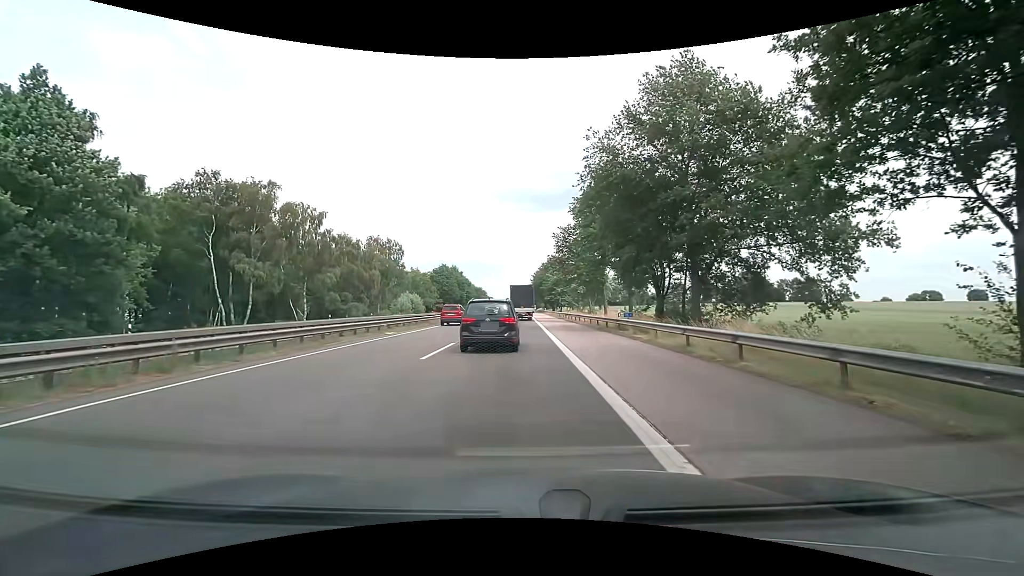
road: motorway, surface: asphalt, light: Day
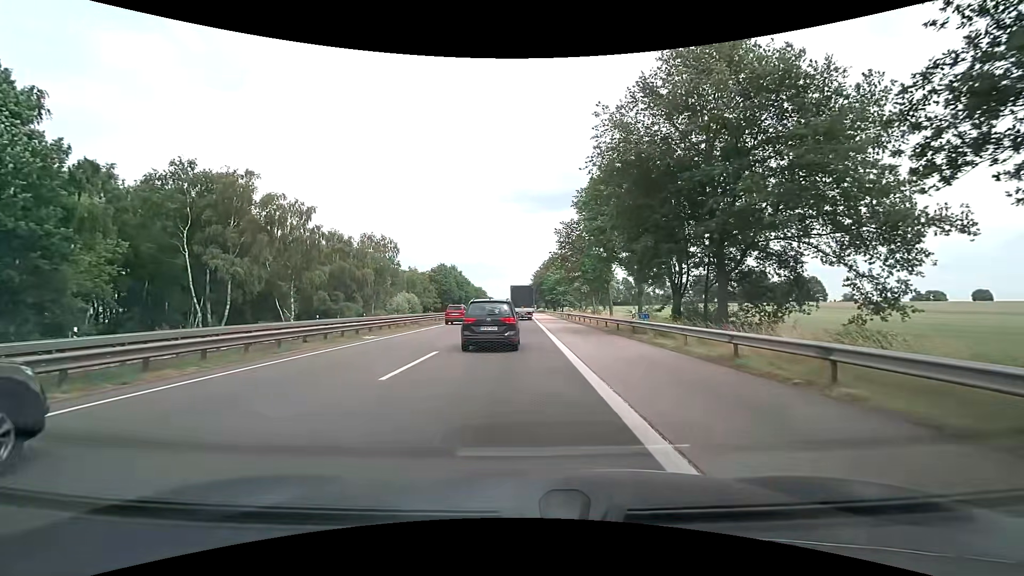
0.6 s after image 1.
(0.0, +3.8) m; +1°
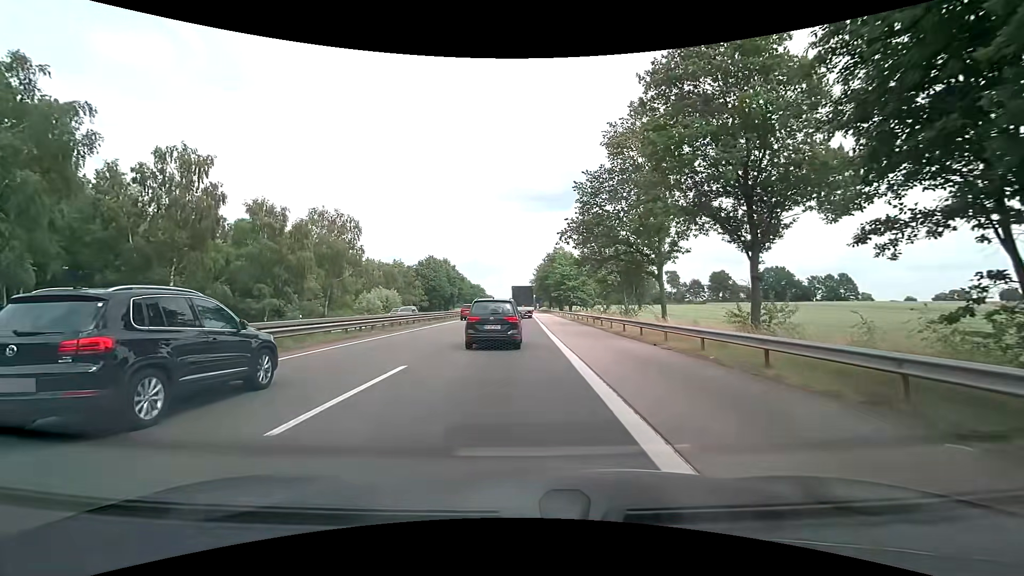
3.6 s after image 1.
(-0.1, +22.0) m; 0°
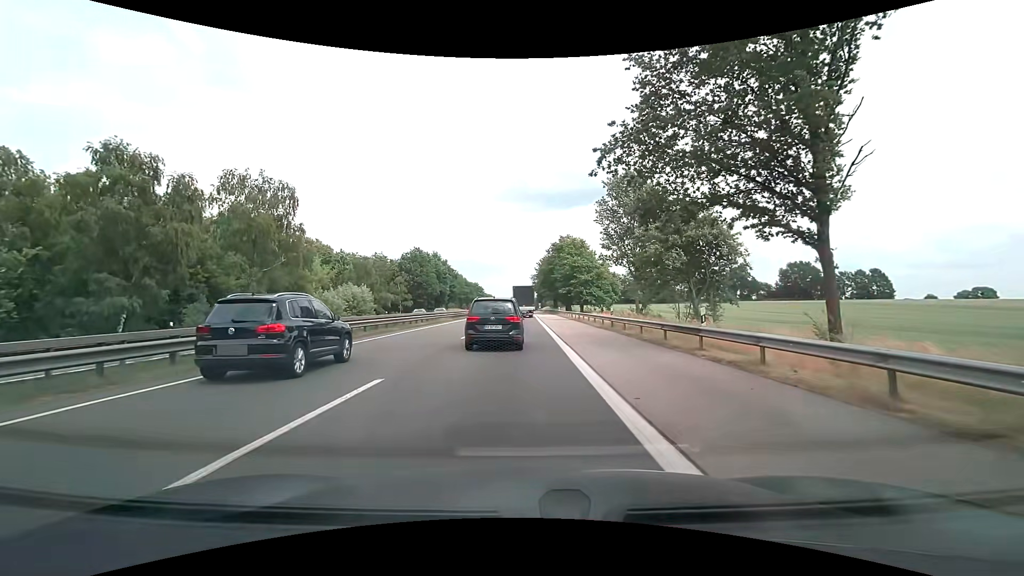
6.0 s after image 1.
(0.0, +19.8) m; 0°
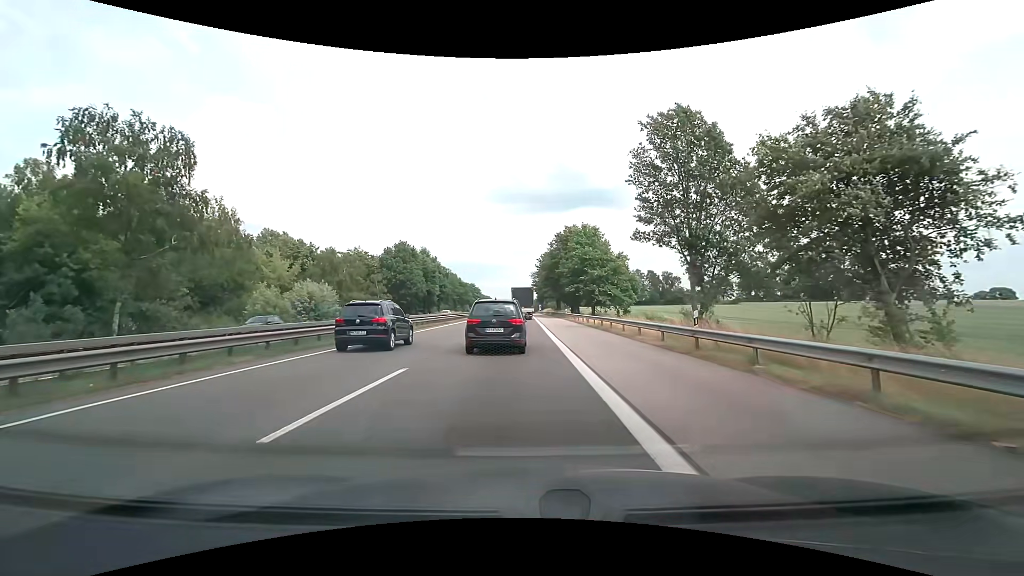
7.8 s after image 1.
(+0.1, +15.8) m; +1°
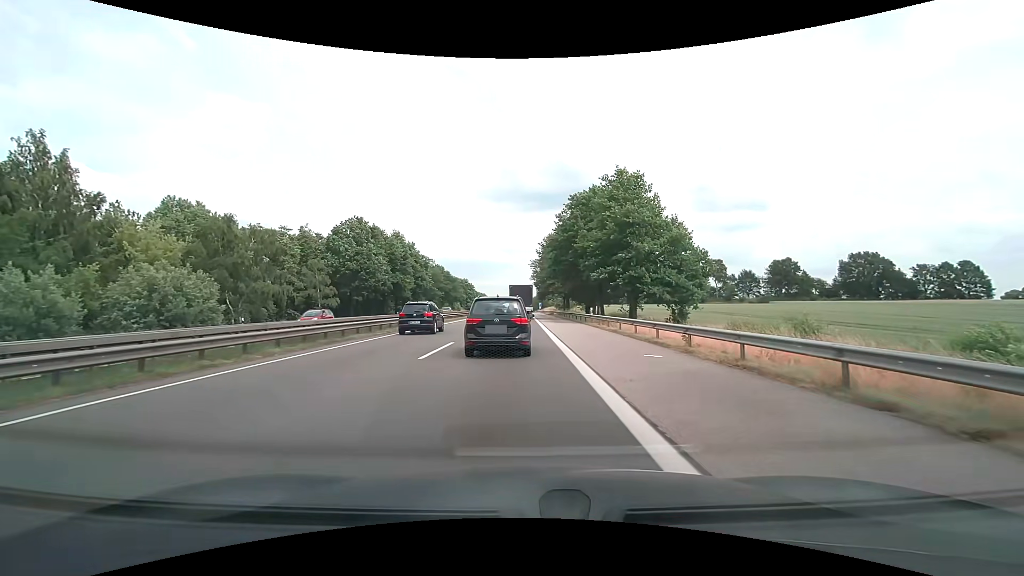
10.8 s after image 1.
(-0.3, +27.4) m; 0°
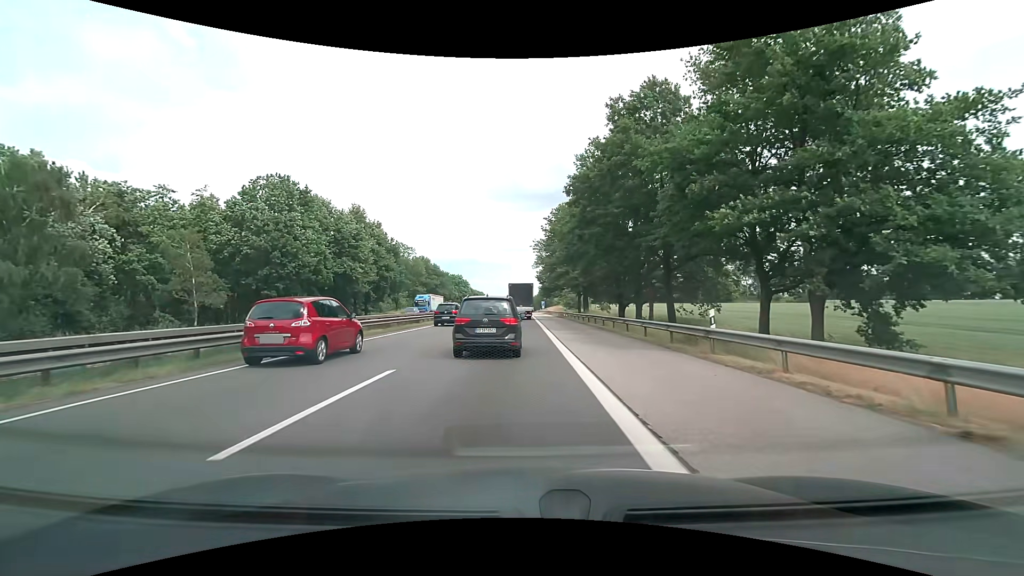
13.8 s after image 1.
(0.0, +26.2) m; 0°
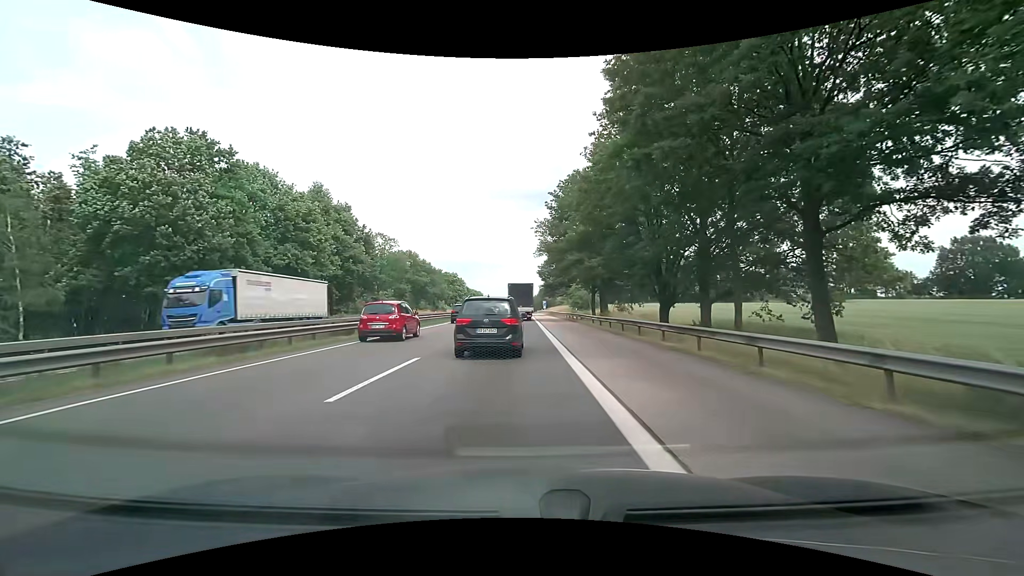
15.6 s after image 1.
(0.0, +15.0) m; 0°
(0, +10) (0, +20) (0, +30) (0, +40) (0, +50) (0, +60) (0, +70) (0, +80) (0, +90) (0, +100) m
